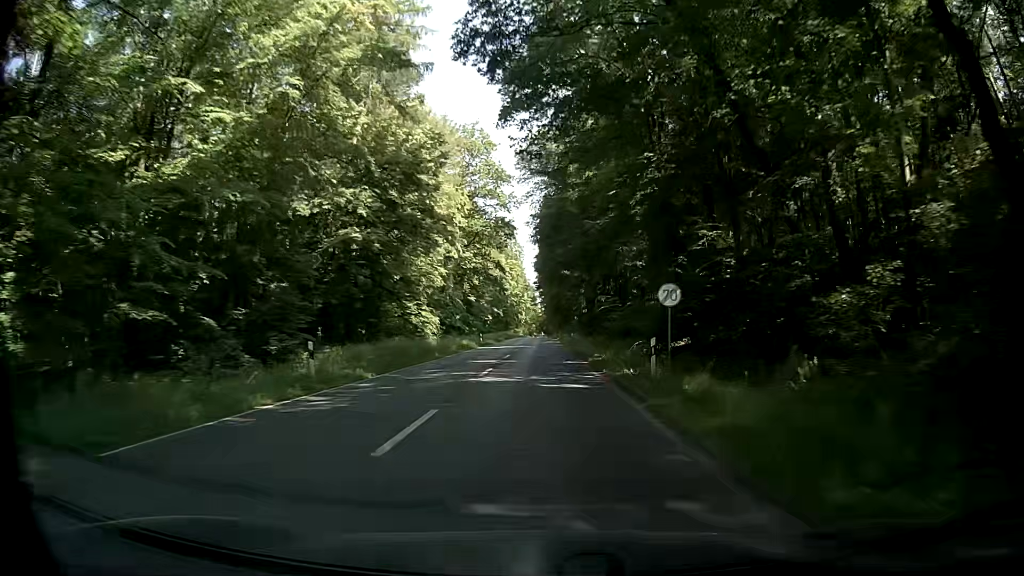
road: primary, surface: asphalt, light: Day
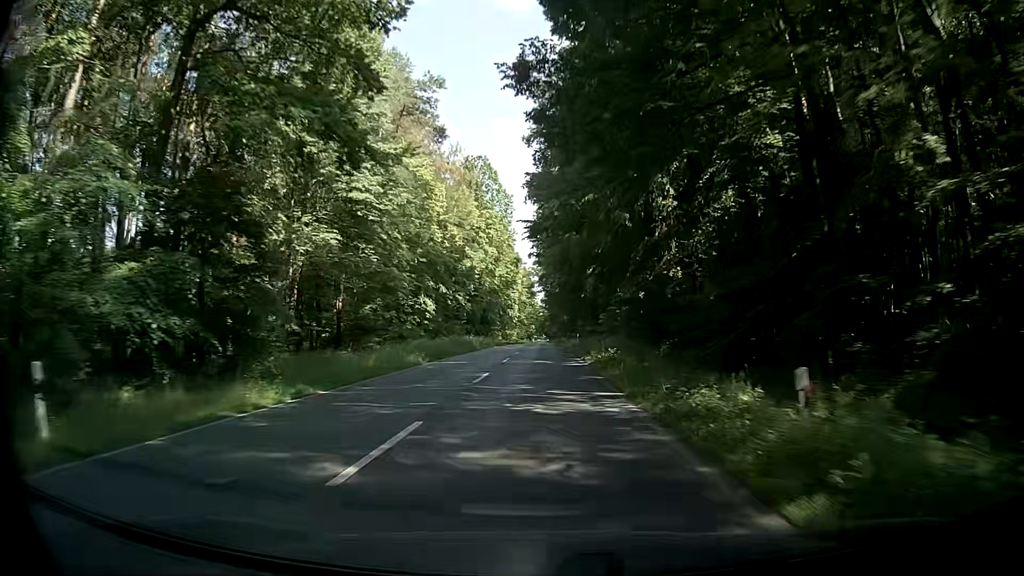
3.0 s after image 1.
(-0.2, +60.9) m; -1°
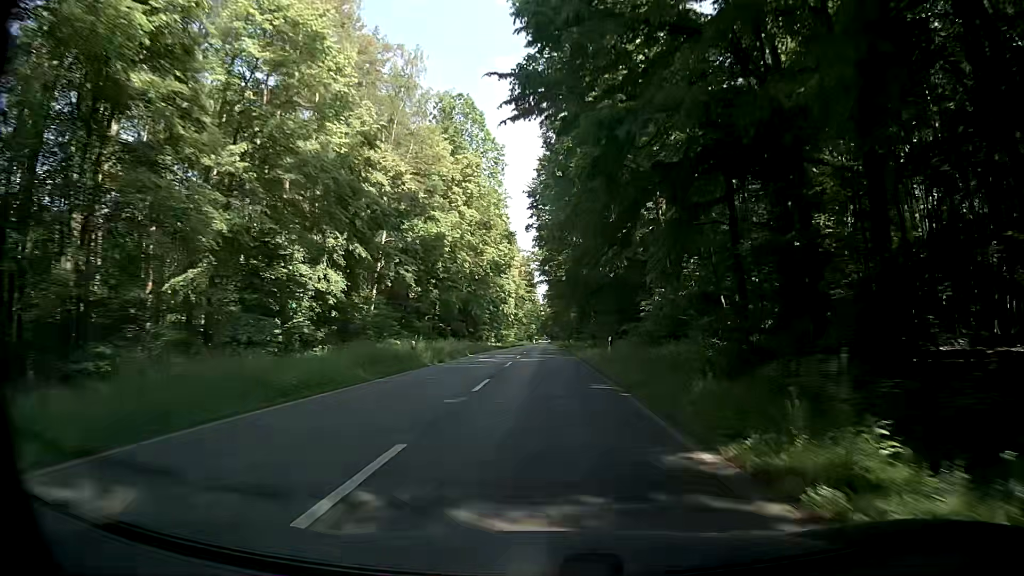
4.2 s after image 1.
(+0.1, +26.0) m; 0°
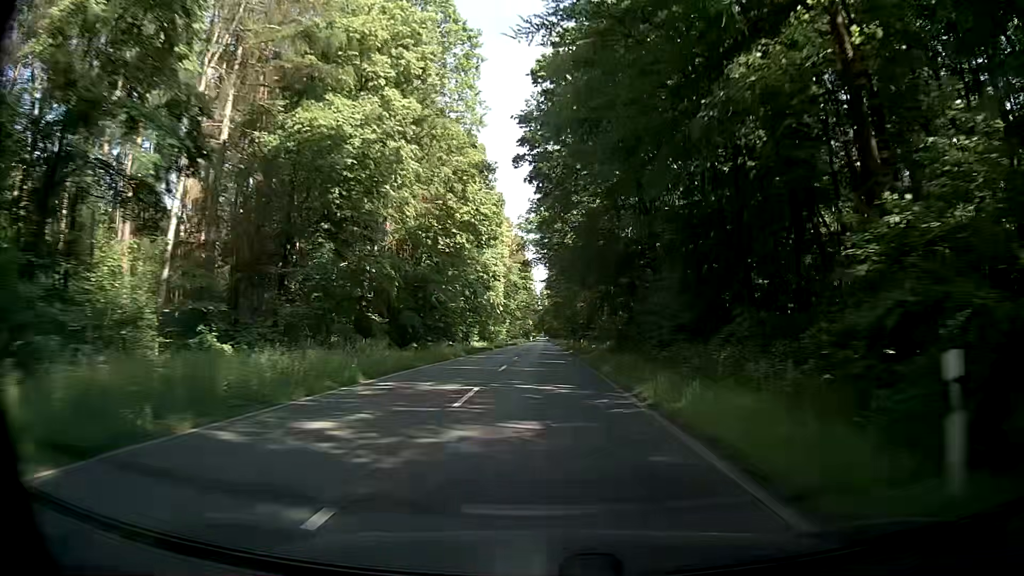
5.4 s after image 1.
(-0.1, +27.0) m; 0°
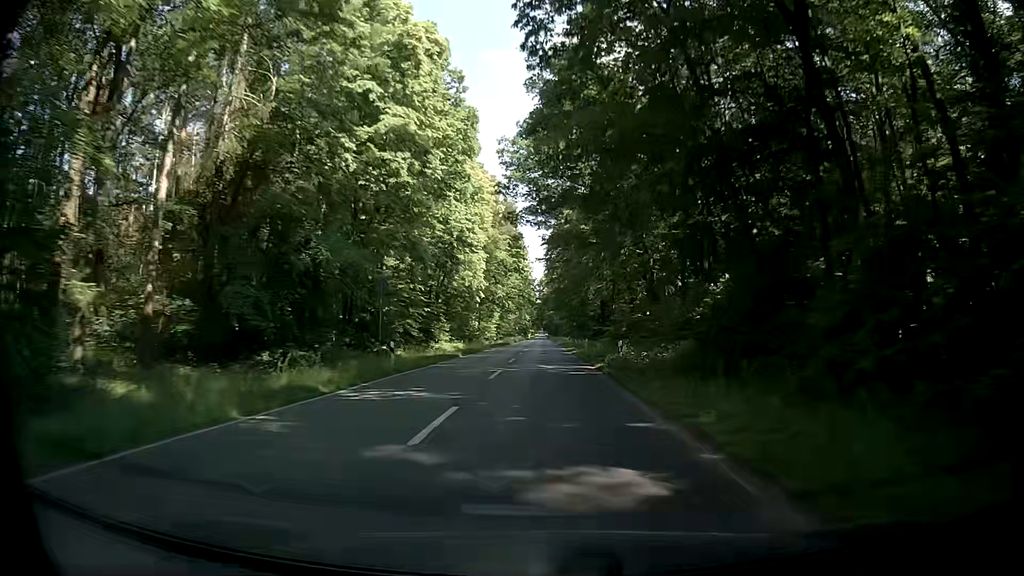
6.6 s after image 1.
(+0.2, +27.9) m; +1°
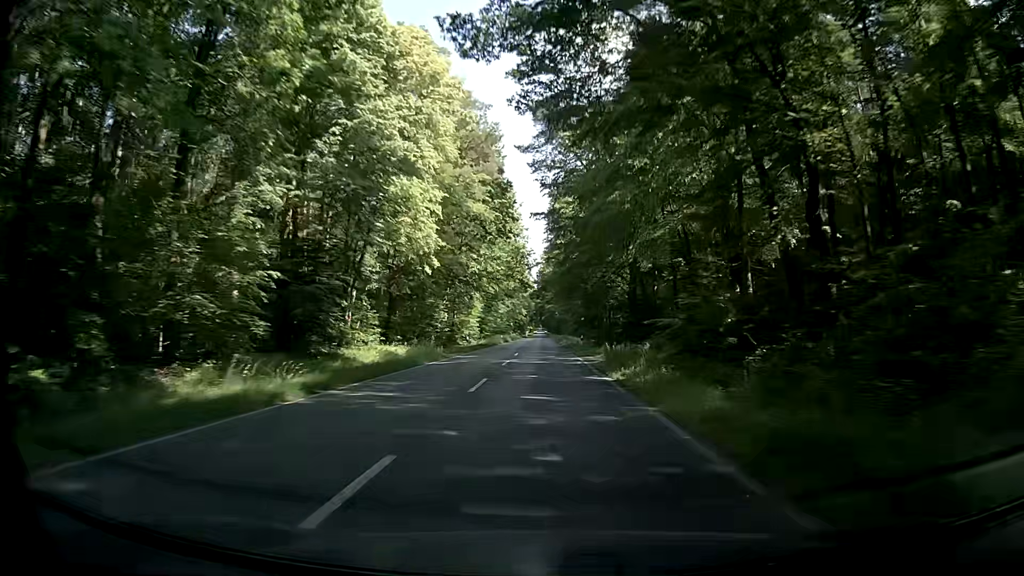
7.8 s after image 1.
(-0.2, +28.9) m; 0°
(0, +10) (0, +20) (0, +30) (0, +40) (0, +50) (0, +60) (0, +70) (0, +80) (-1, +90) (-1, +100) m
